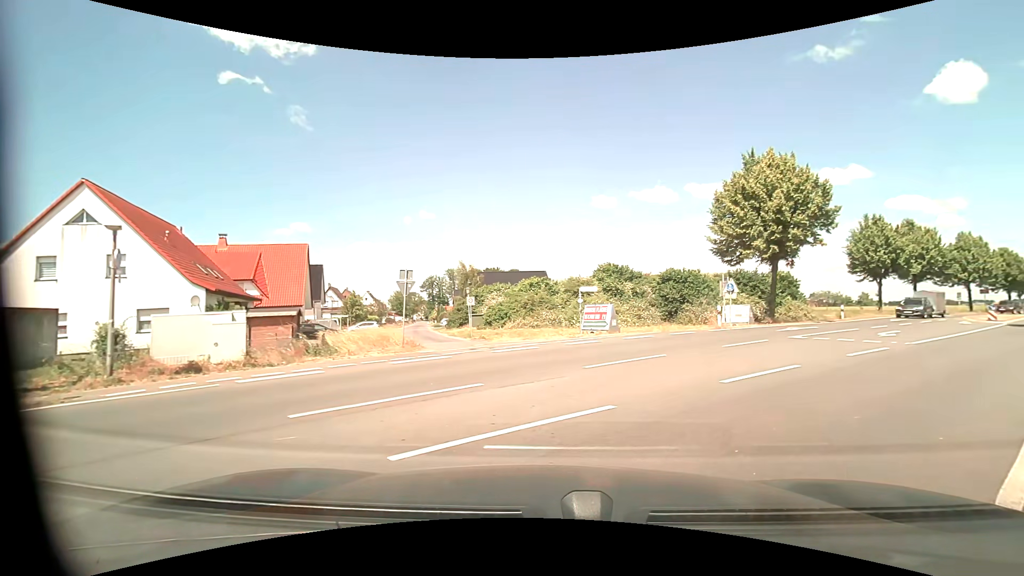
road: residential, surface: asphalt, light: Day
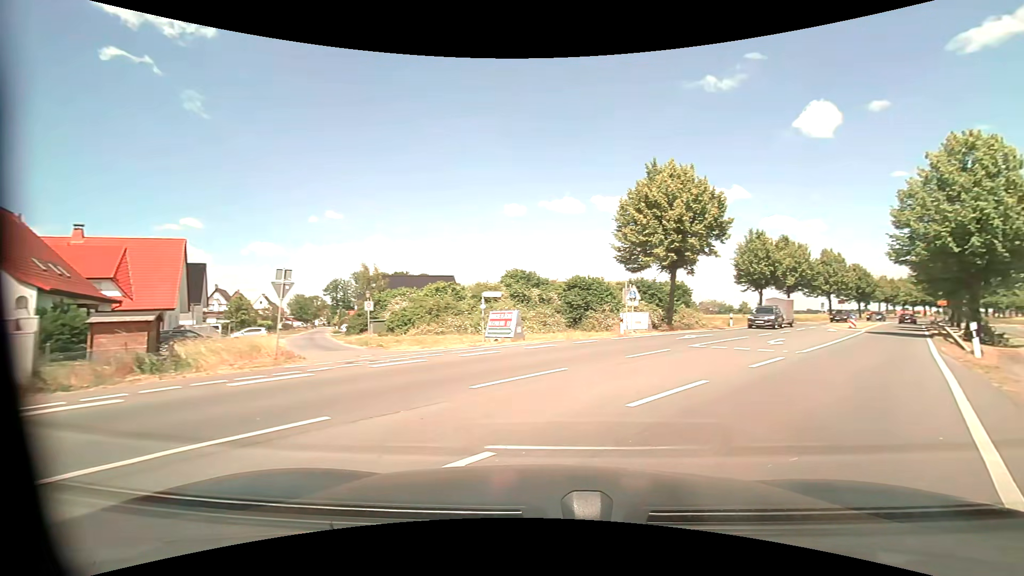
(+0.1, +1.9) m; +10°
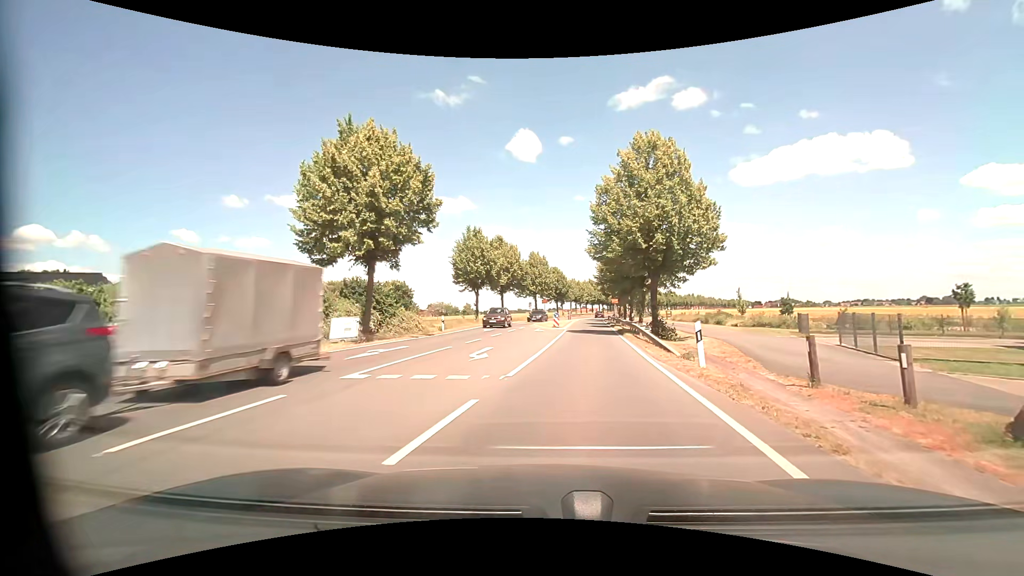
(+2.8, +7.9) m; +29°
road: primary
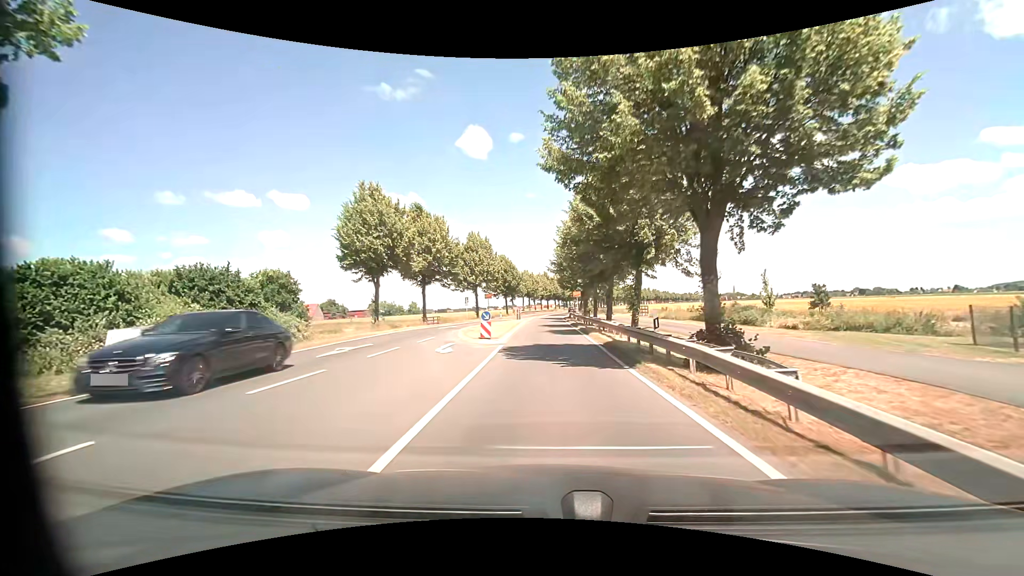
(+1.5, +18.8) m; +6°
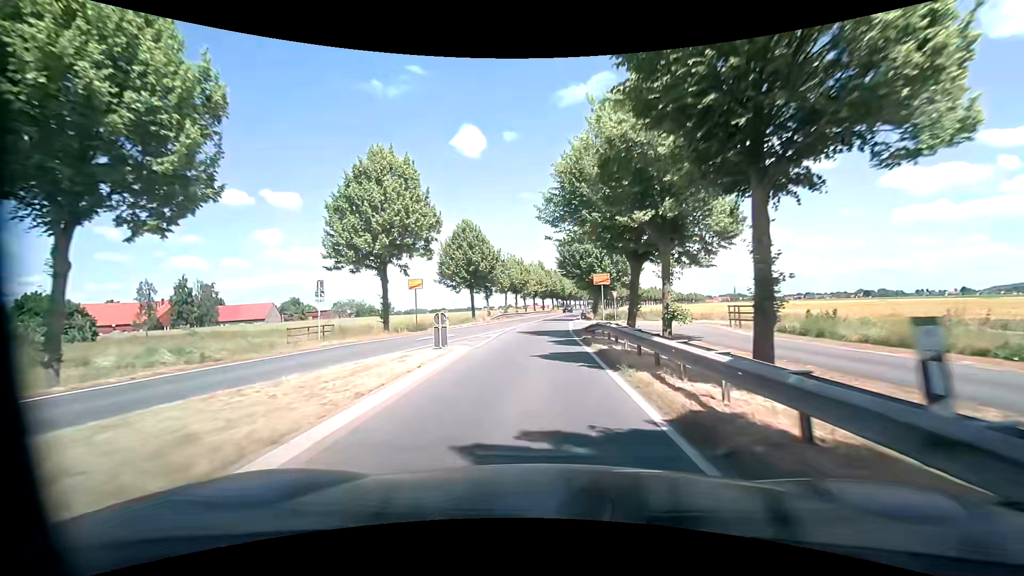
(+0.4, +33.9) m; -1°
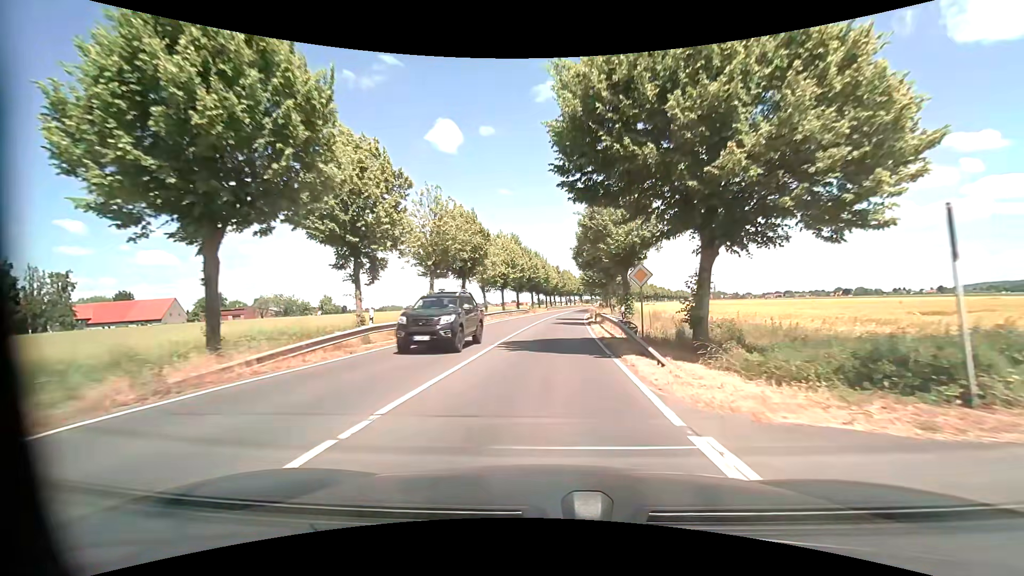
(+0.9, +37.9) m; +3°
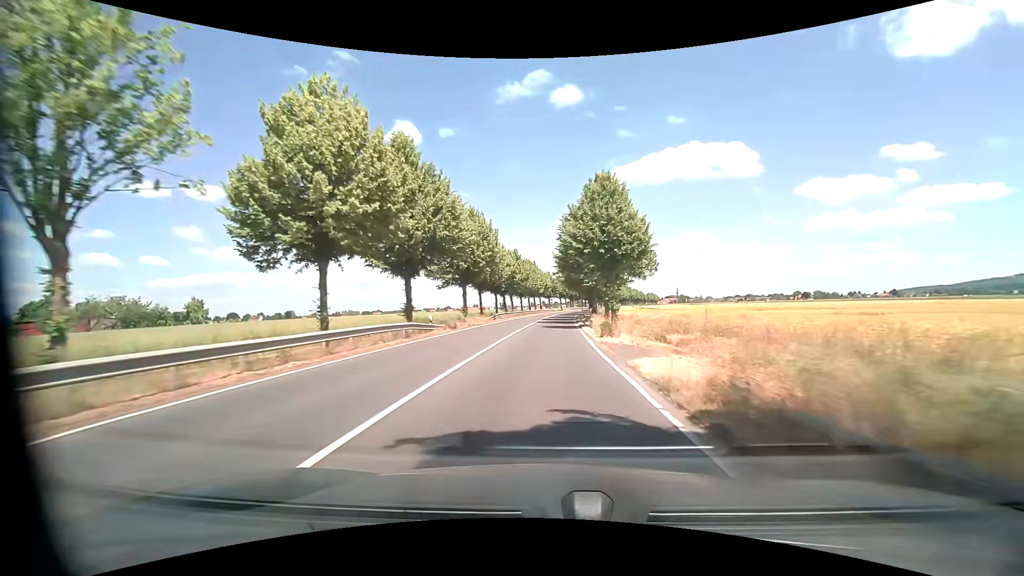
(+1.7, +42.9) m; +4°
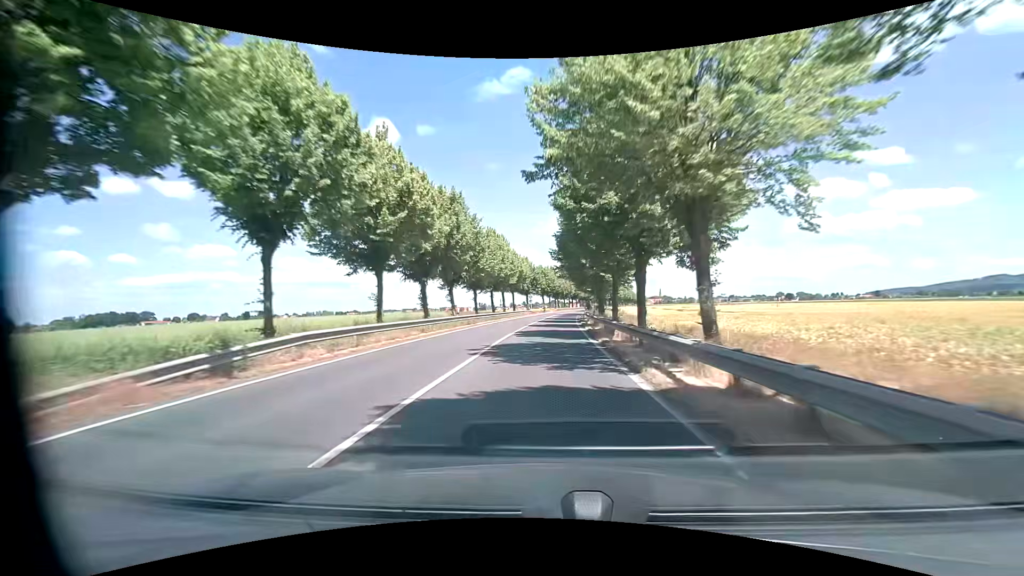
(+0.8, +40.1) m; +2°
(0, +10) (0, +20) (+1, +30) (+1, +40) (+1, +50) (+2, +60) (+3, +70) (+4, +80) (+5, +90) (+6, +100) m
